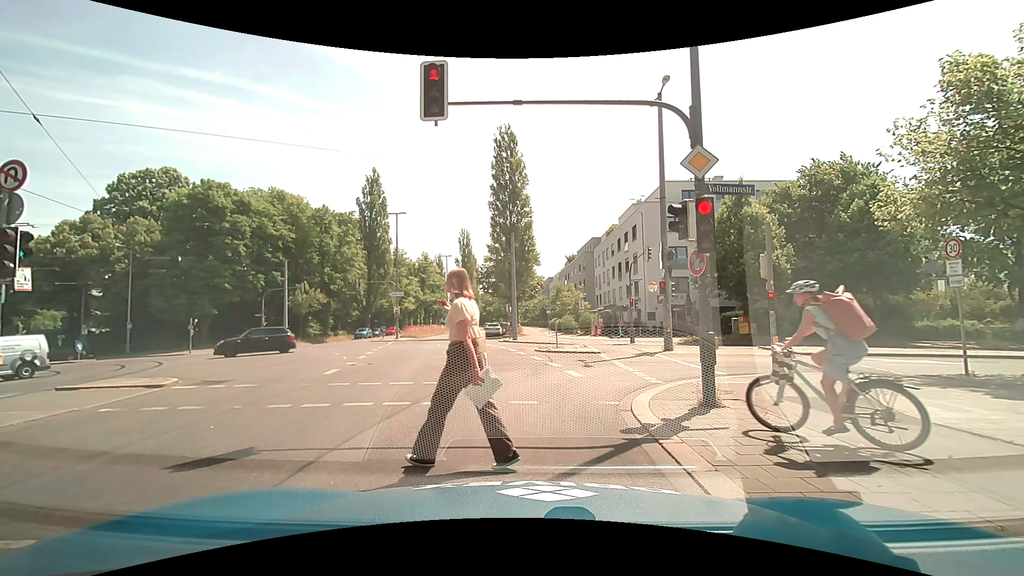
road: secondary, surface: asphalt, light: Day
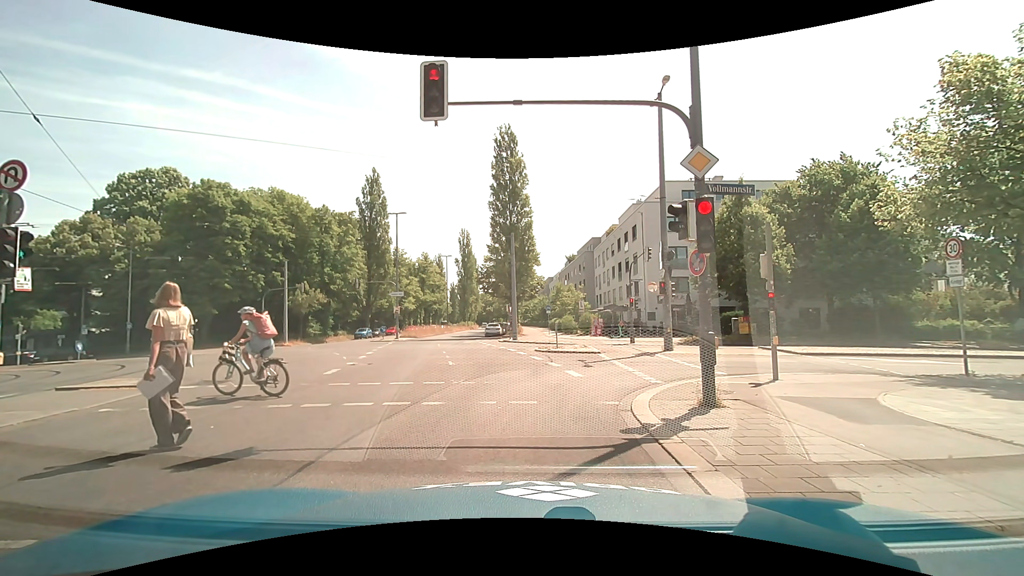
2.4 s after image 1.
(0.0, 0.0) m; 0°
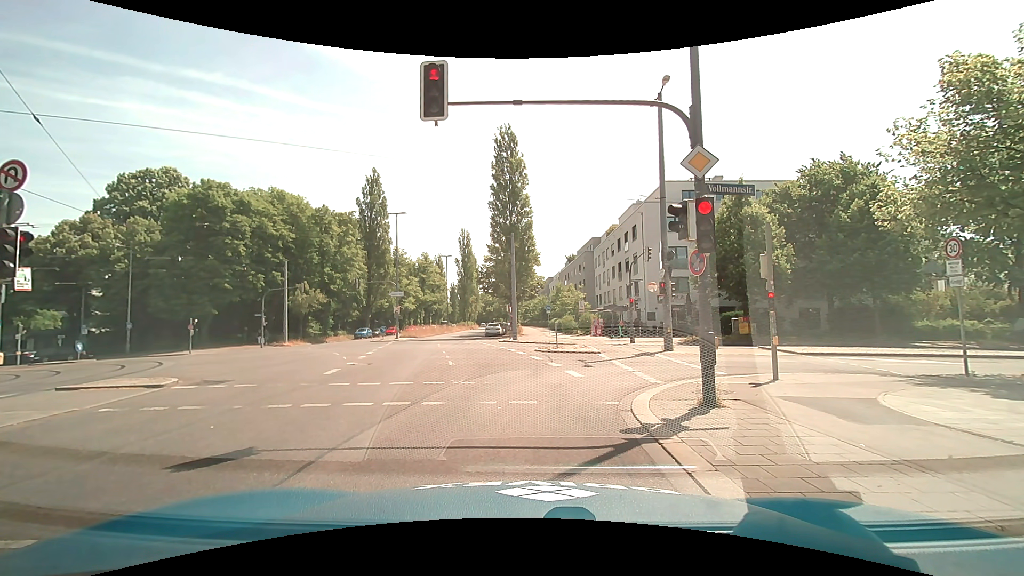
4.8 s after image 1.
(0.0, 0.0) m; 0°
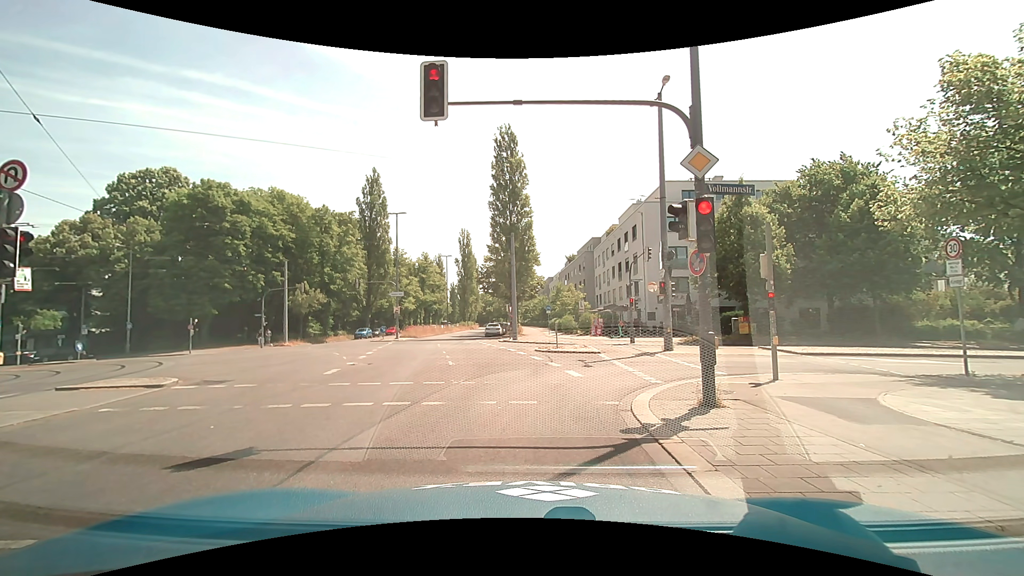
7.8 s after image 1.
(0.0, 0.0) m; 0°
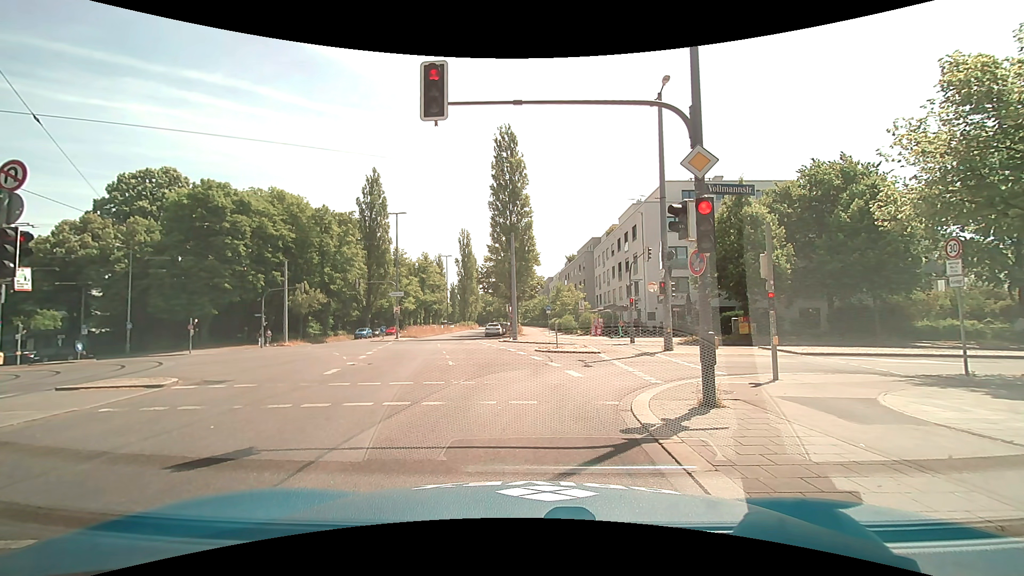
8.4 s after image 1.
(0.0, 0.0) m; 0°
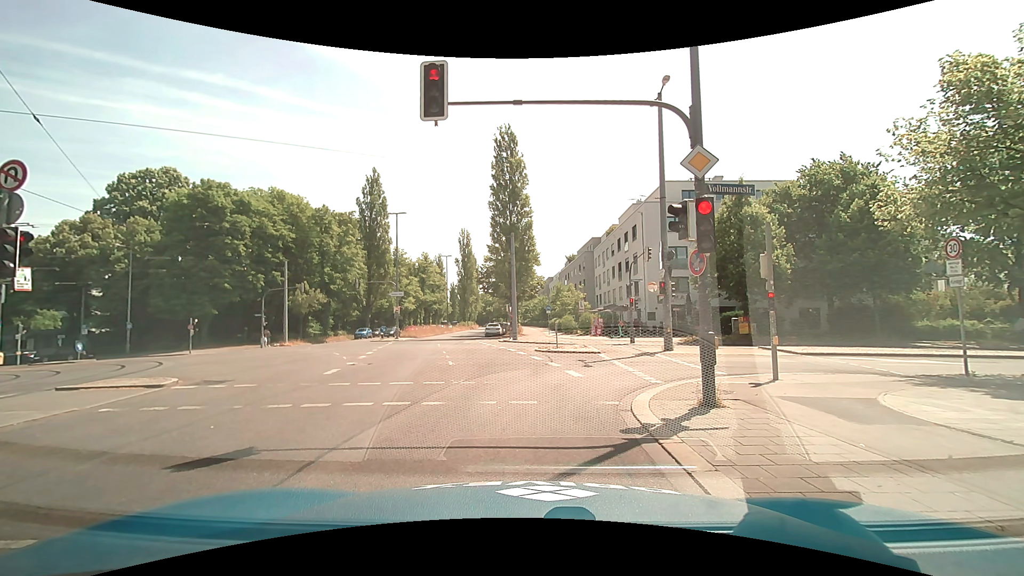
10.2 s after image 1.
(0.0, 0.0) m; 0°
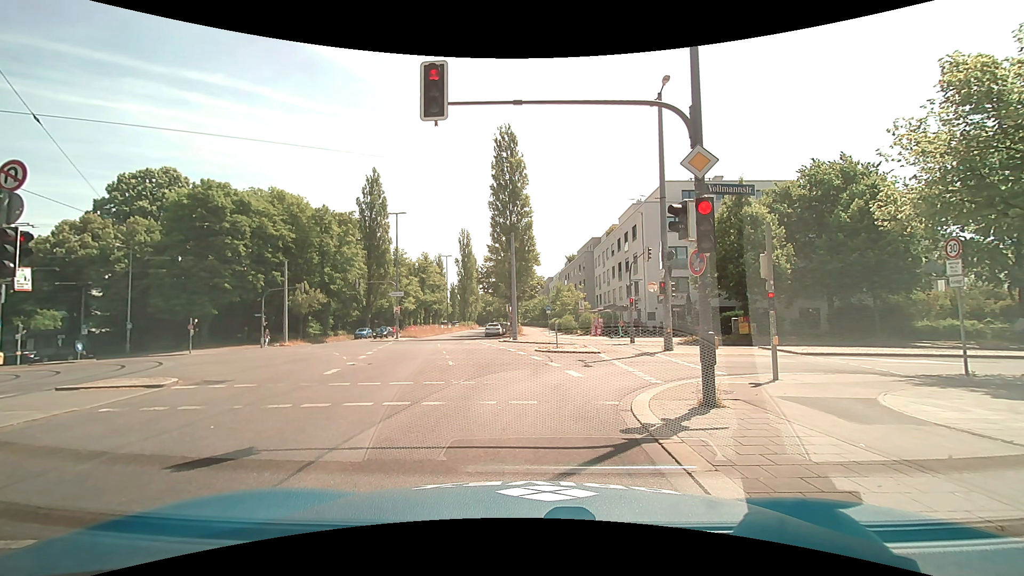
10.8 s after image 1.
(0.0, 0.0) m; 0°
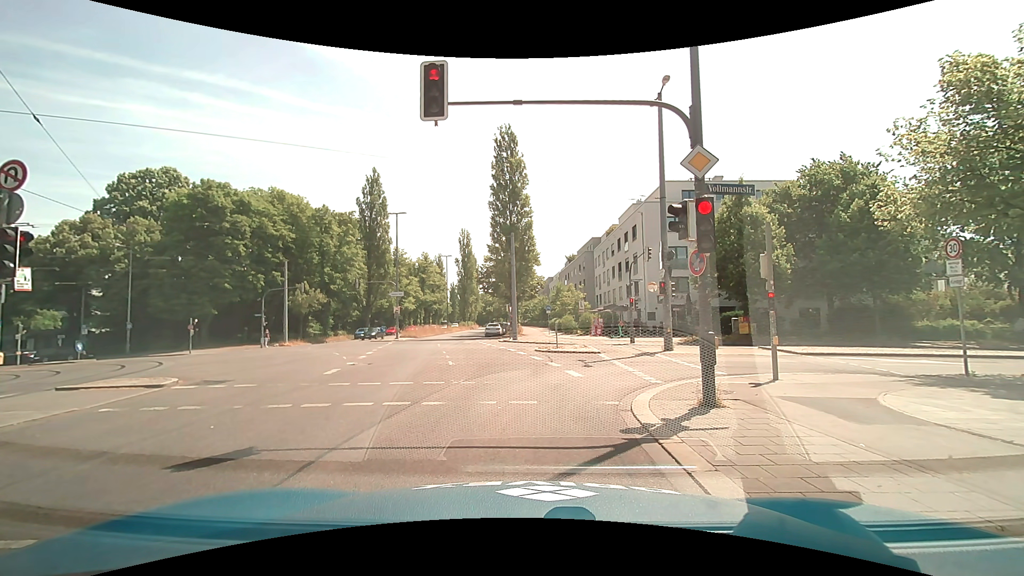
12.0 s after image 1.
(0.0, 0.0) m; 0°
(0, +10) (-1, +20) (-2, +30) (-4, +40) (-5, +50) (-5, +60) (-5, +70) (-5, +80) (-5, +90) (-5, +100) m
